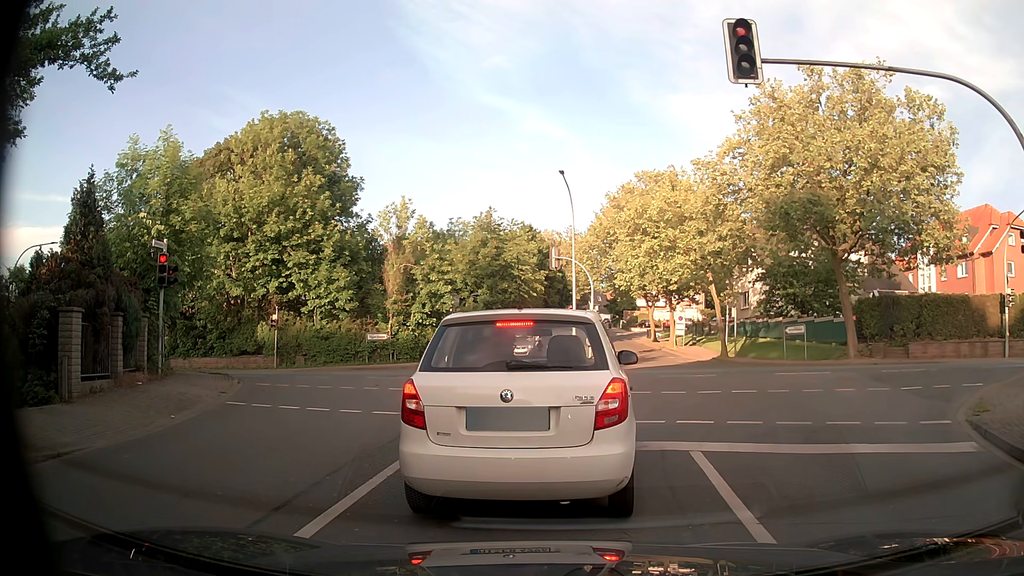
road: residential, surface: asphalt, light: Day
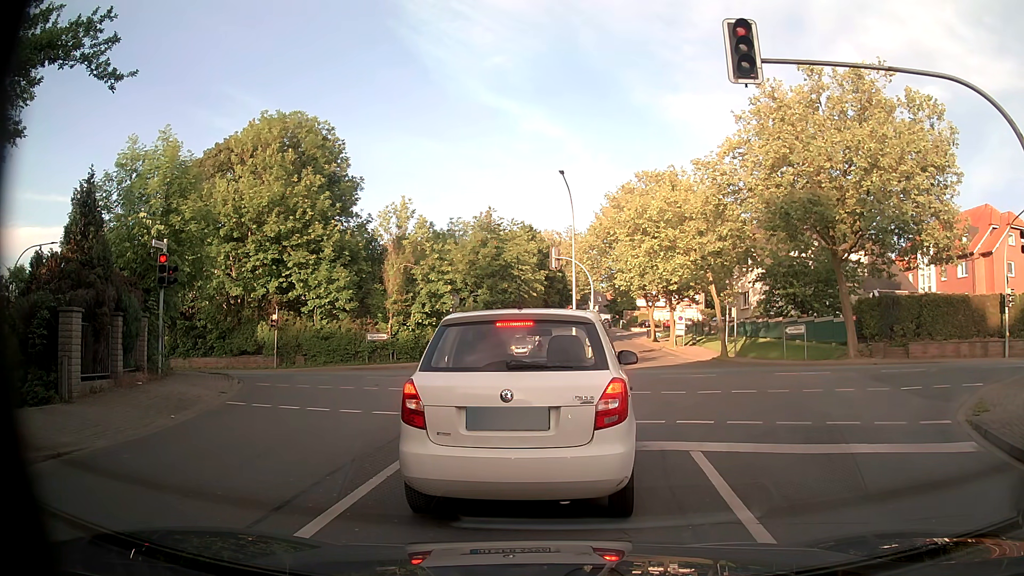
(0.0, 0.0) m; 0°
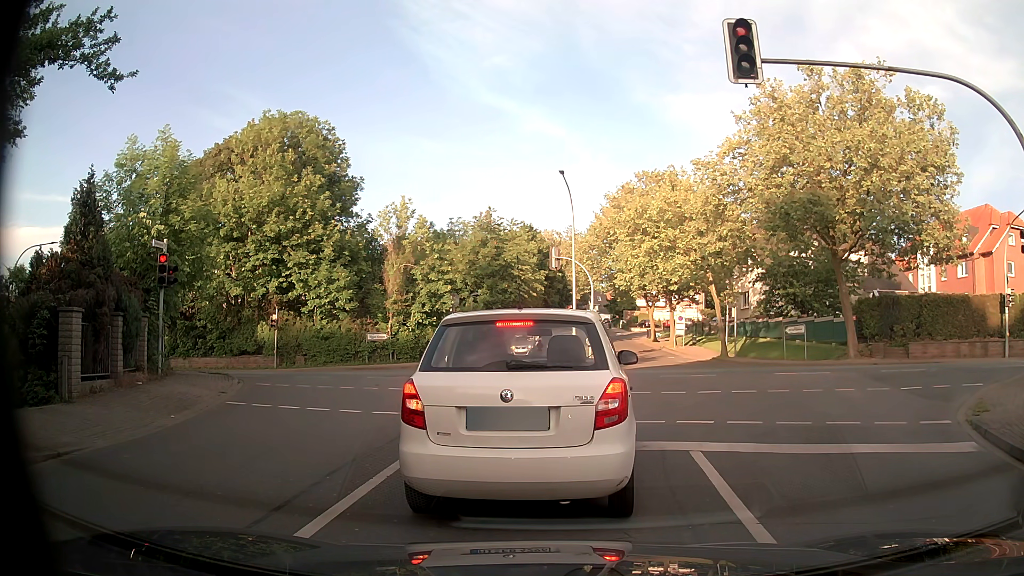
(0.0, 0.0) m; 0°
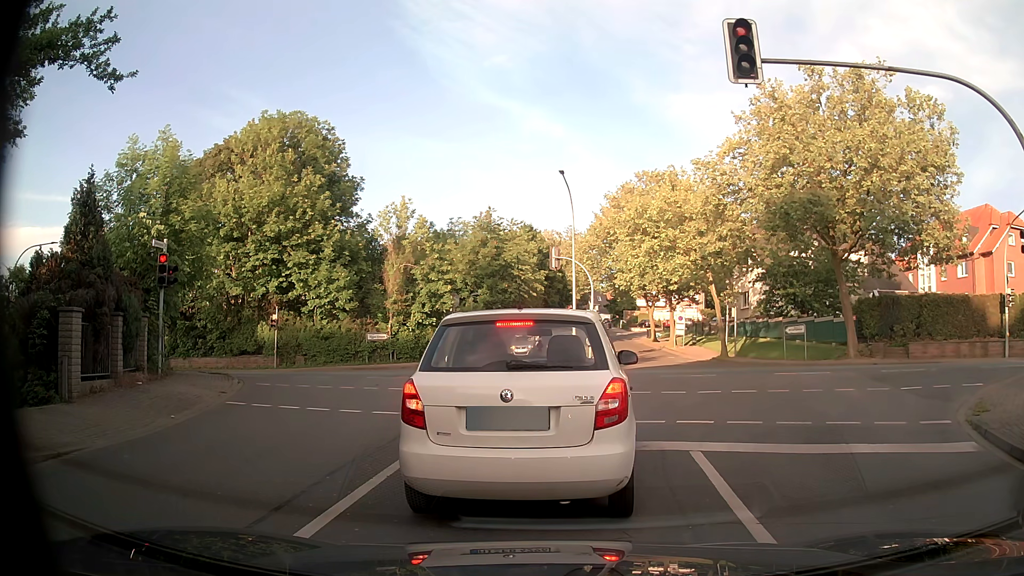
(0.0, 0.0) m; 0°
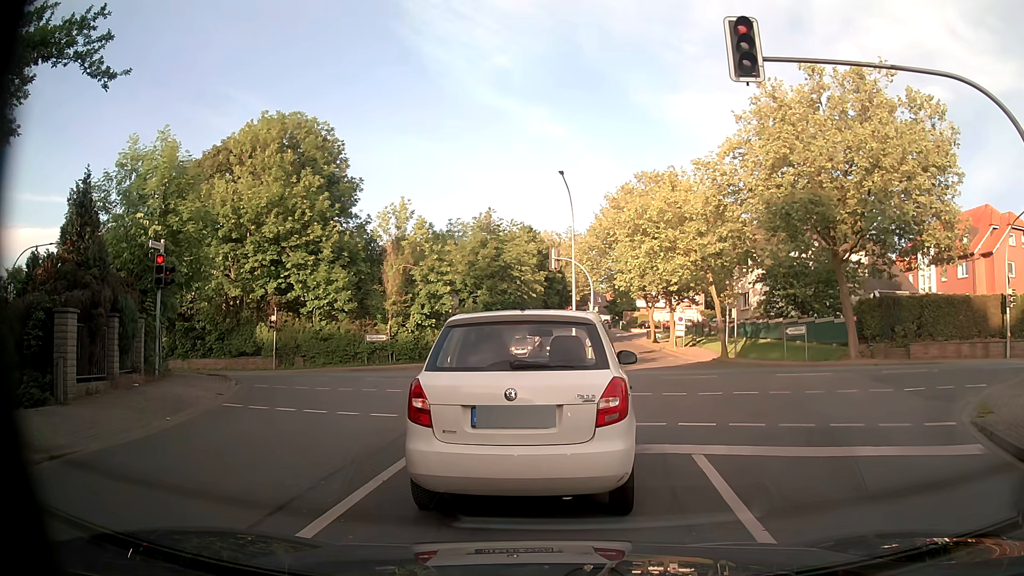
(0.0, +0.1) m; 0°
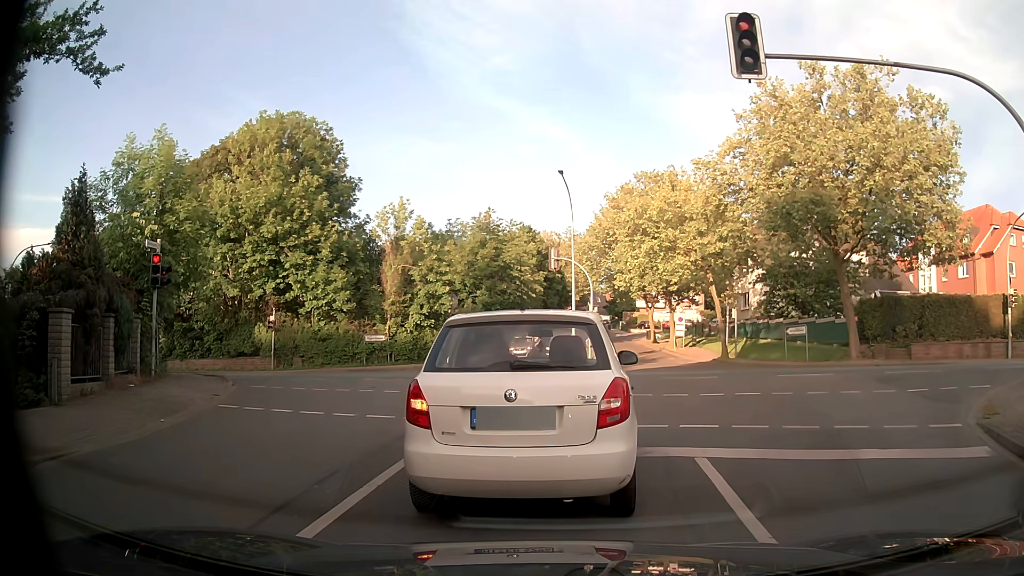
(0.0, +0.2) m; 0°
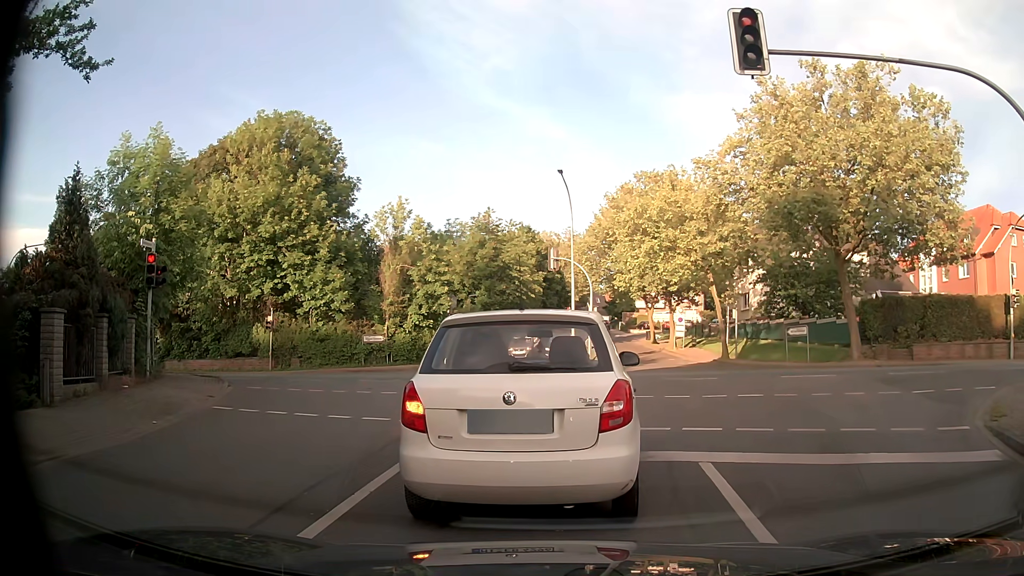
(0.0, +0.2) m; 0°
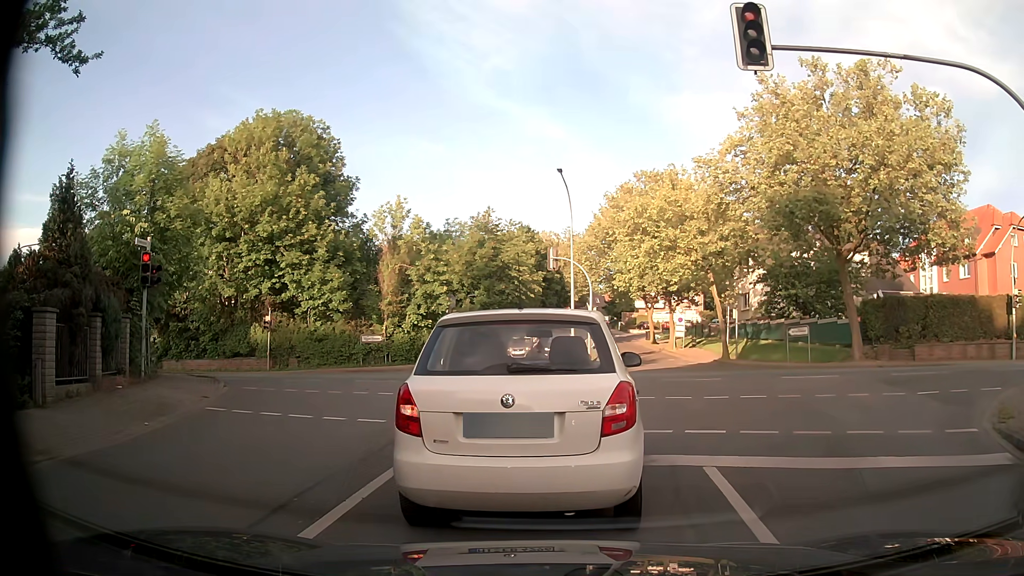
(0.0, +0.2) m; 0°
